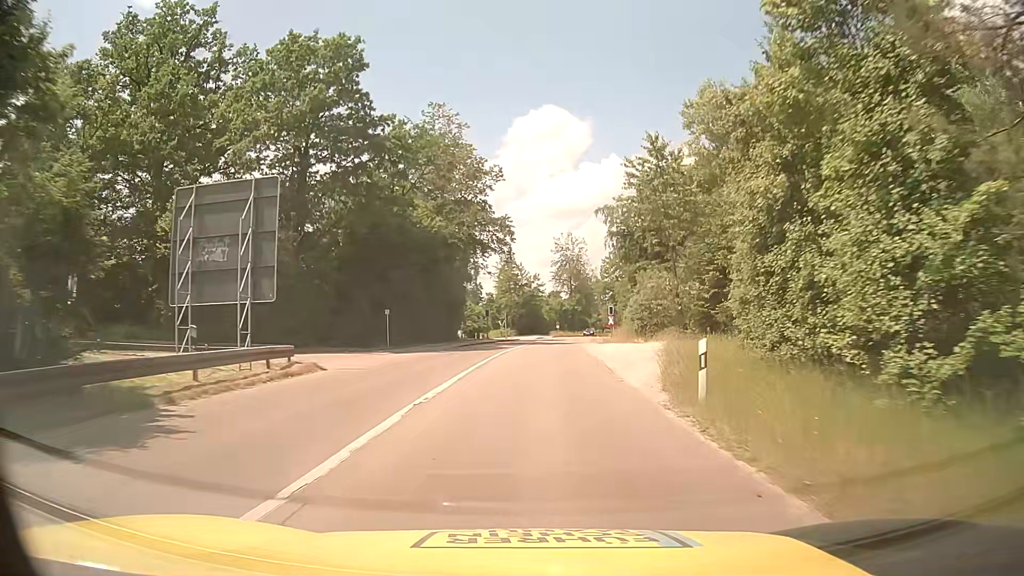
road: tertiary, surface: asphalt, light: Day
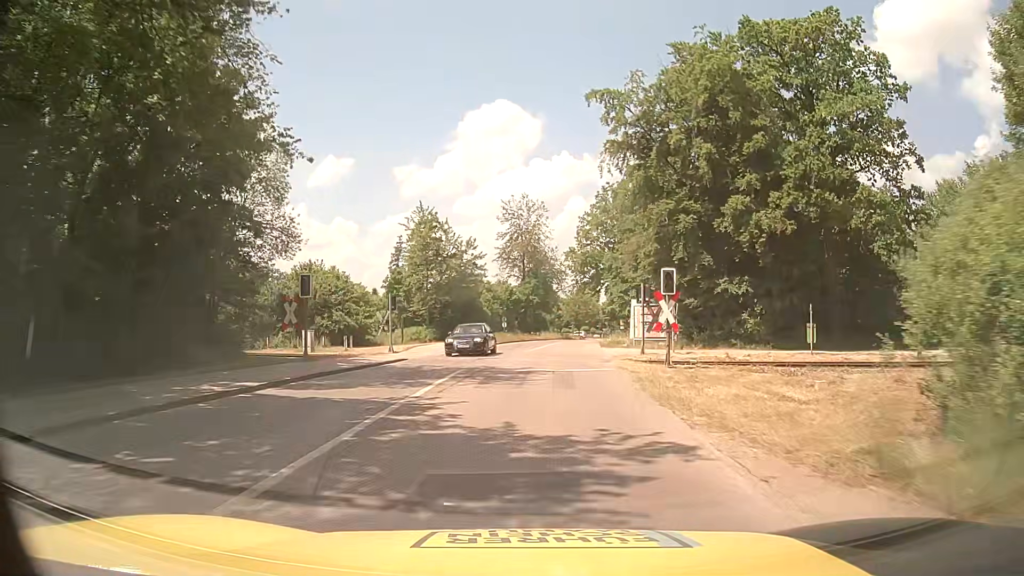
(+1.9, +40.8) m; +5°
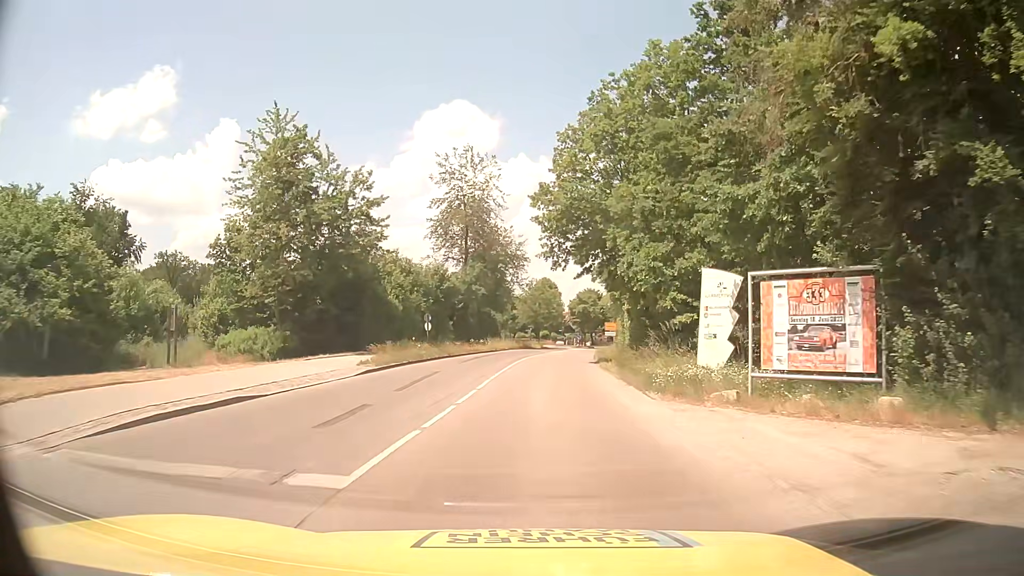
(+1.1, +29.2) m; +4°
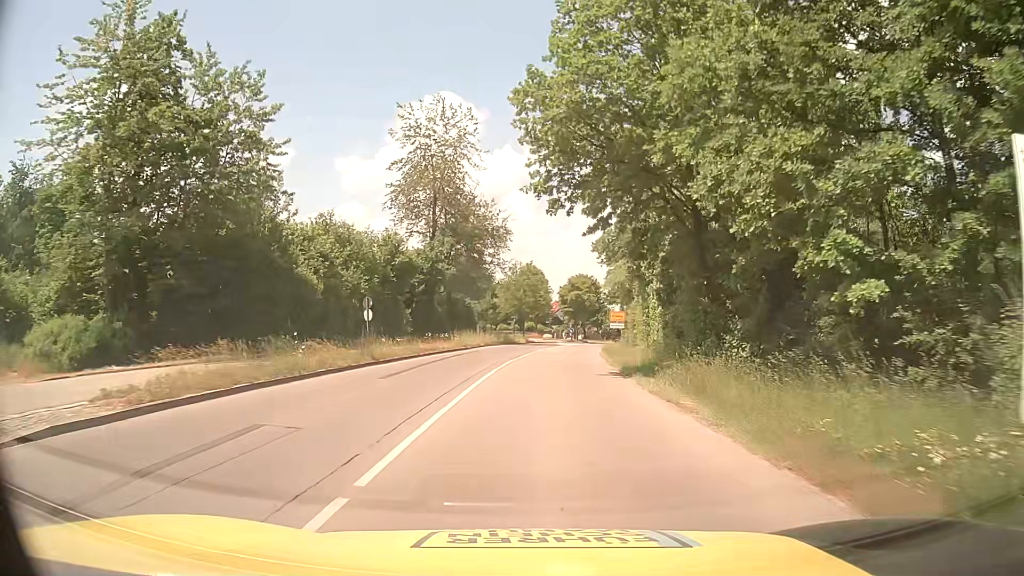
(+0.2, +14.4) m; +1°
(0, +10) (+1, +20) (+1, +30) (+2, +40) (+3, +50) (+5, +60) (+7, +70) (+9, +79) (+11, +89) (+17, +97) m
